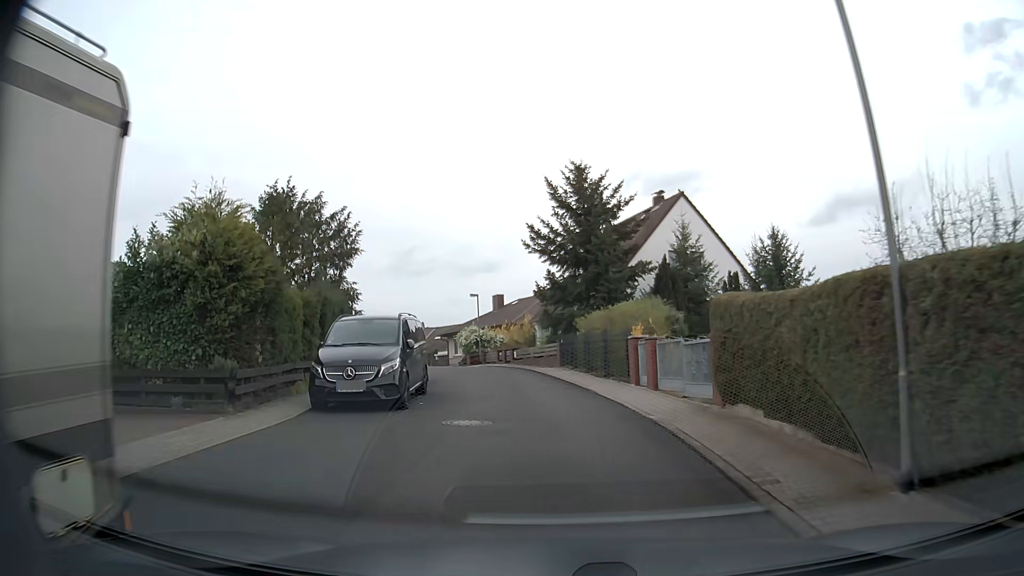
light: Day
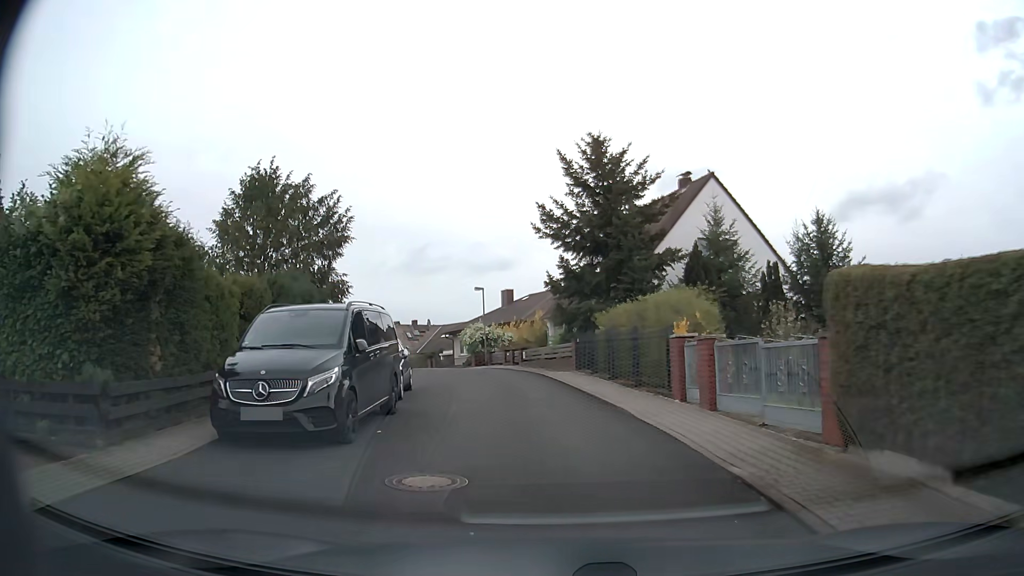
(0.0, +4.5) m; -1°
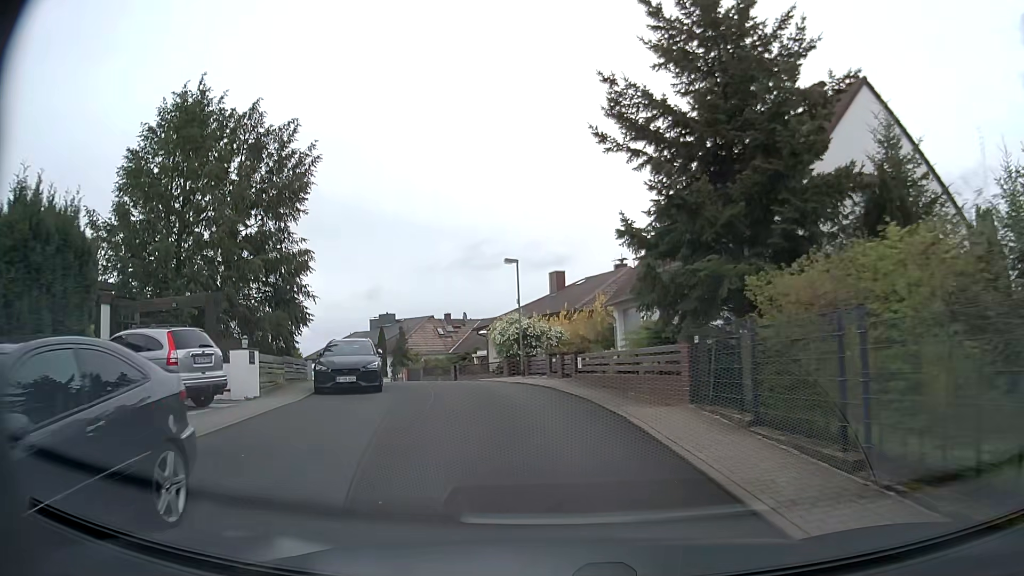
(-0.4, +13.2) m; -4°
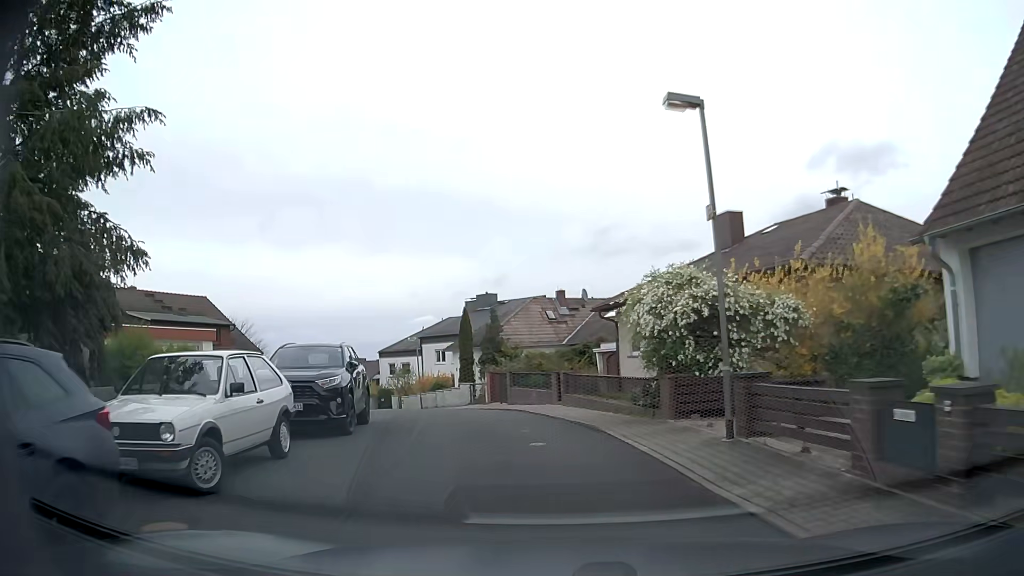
(-1.6, +17.4) m; -11°
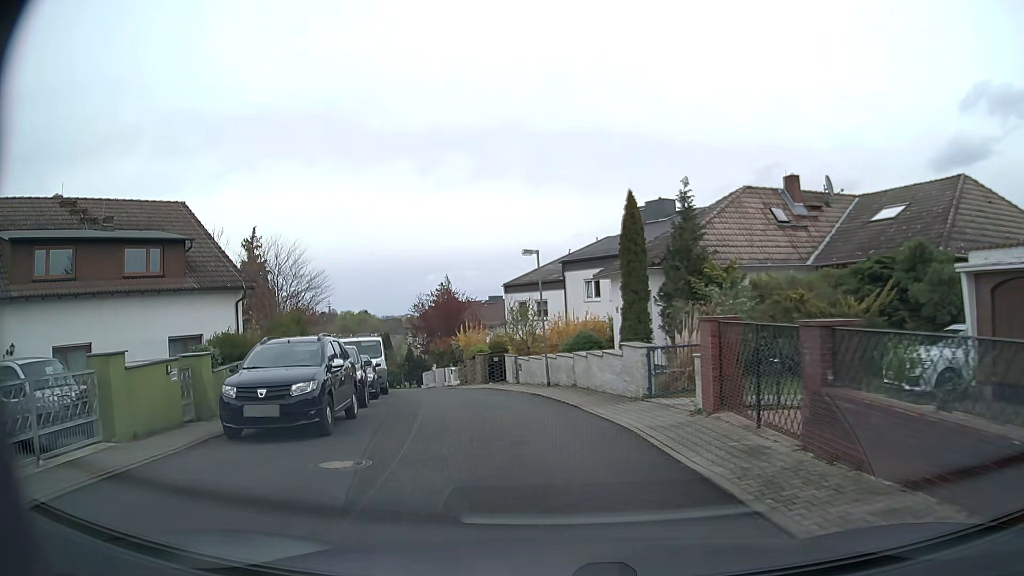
(-2.2, +20.2) m; -14°
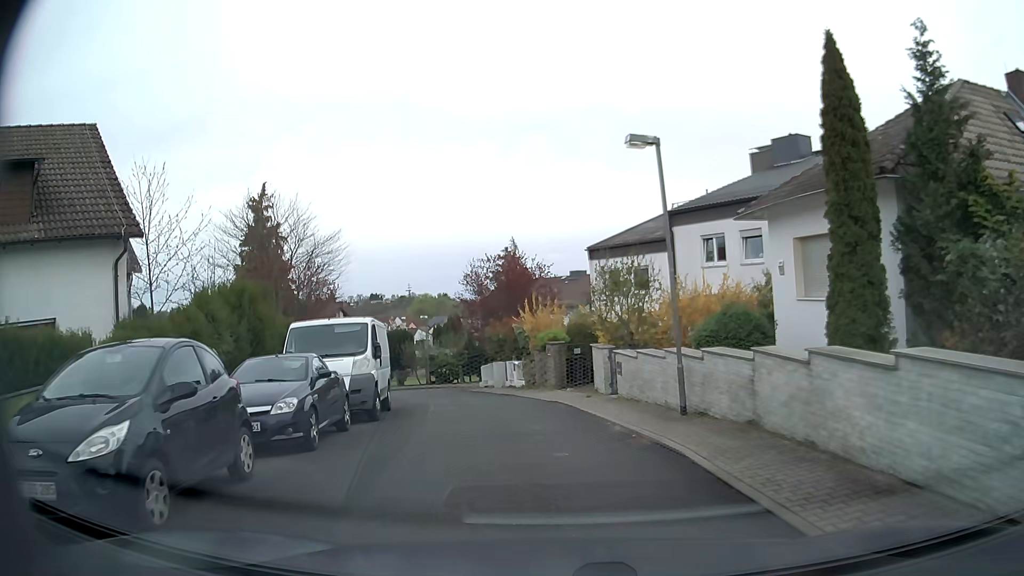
(-0.6, +11.3) m; -7°
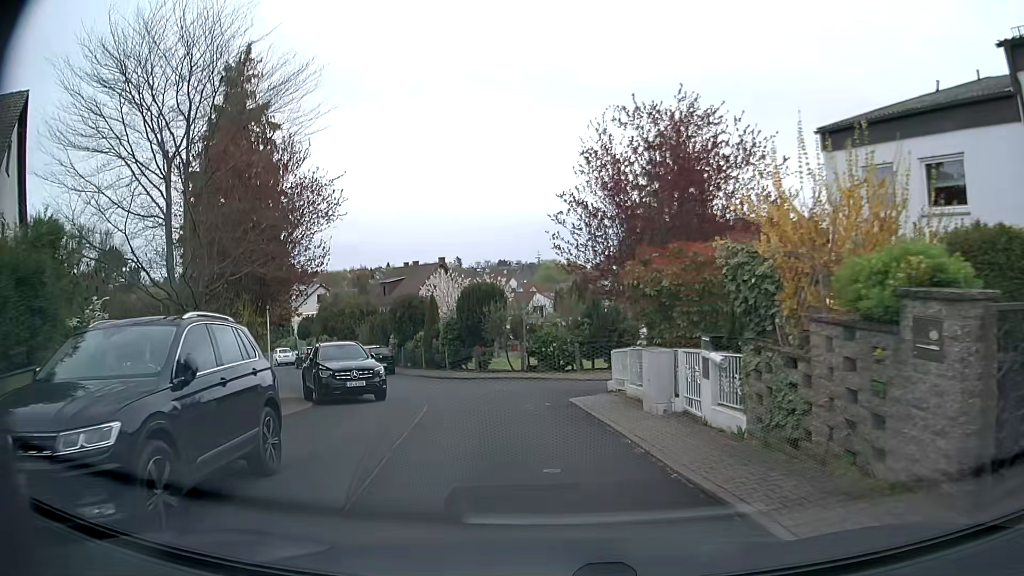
(-1.5, +16.8) m; -10°
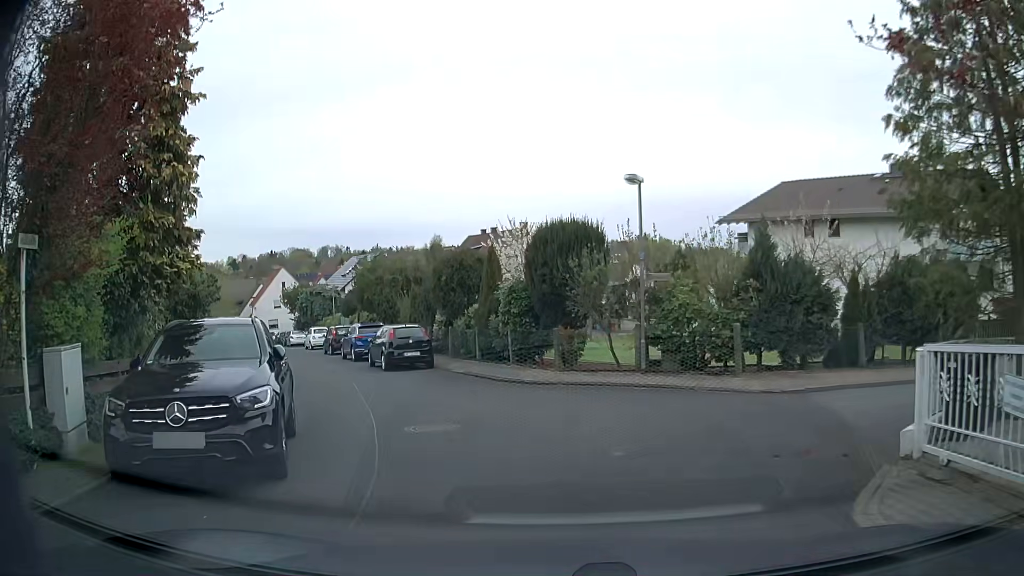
(-1.2, +11.6) m; -10°
(+2, +10) (+10, +15) (+20, +17) (+30, +20) (+39, +24) (+47, +29) (+56, +34) (+65, +39) (+73, +45) (+81, +50) m
